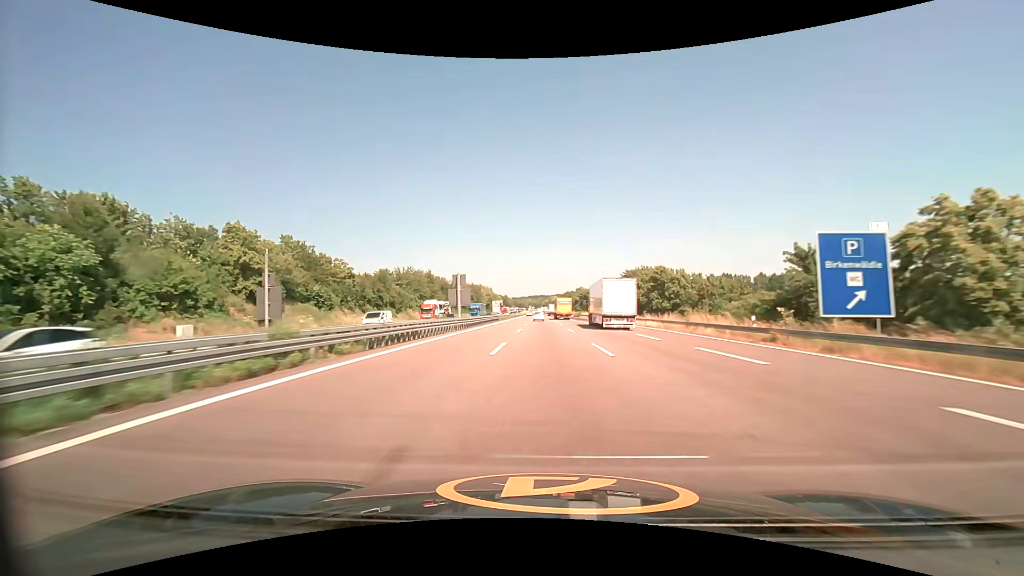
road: motorway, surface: asphalt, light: Day
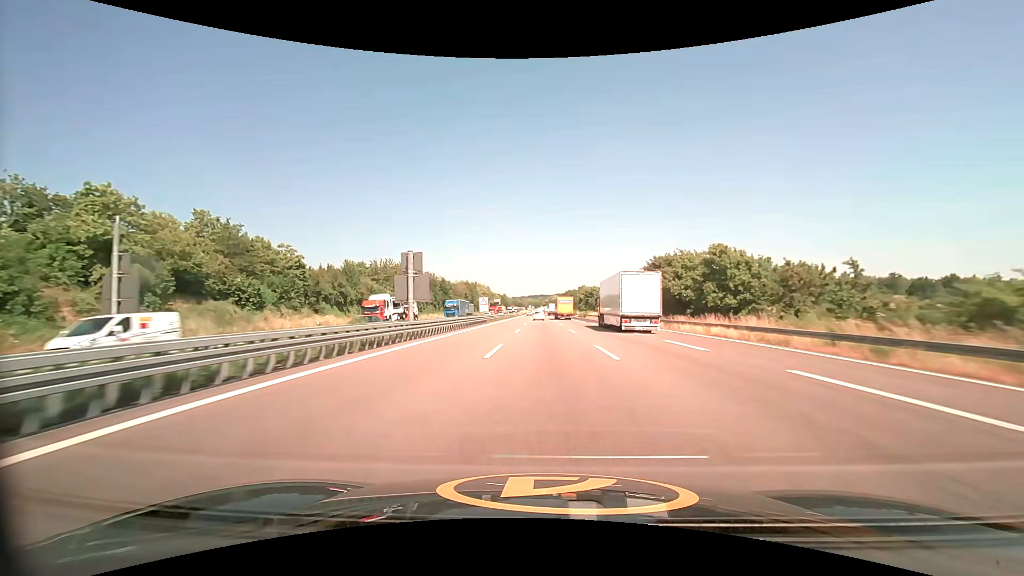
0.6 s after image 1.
(0.0, +19.2) m; 0°
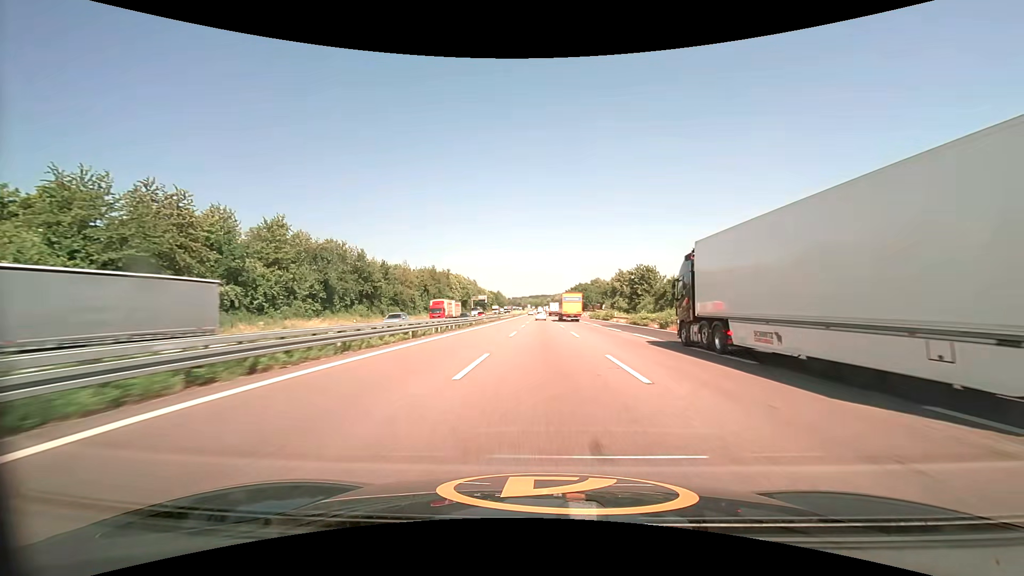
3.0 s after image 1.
(0.0, +75.9) m; 0°
(0, +10) (0, +20) (0, +30) (0, +40) (0, +50) (0, +60) (0, +70) (0, +80) (0, +90) (0, +100) m
